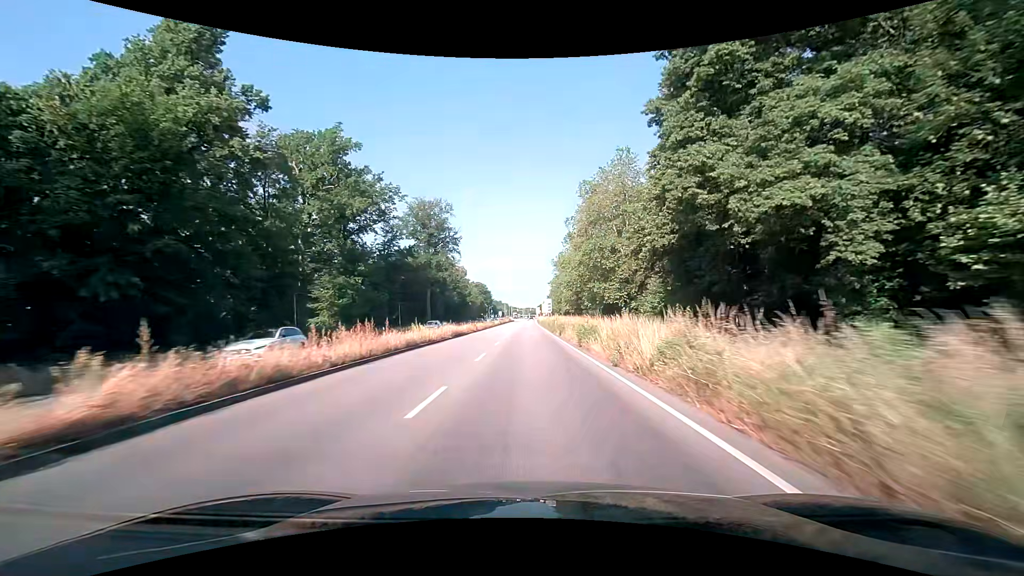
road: primary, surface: asphalt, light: Day
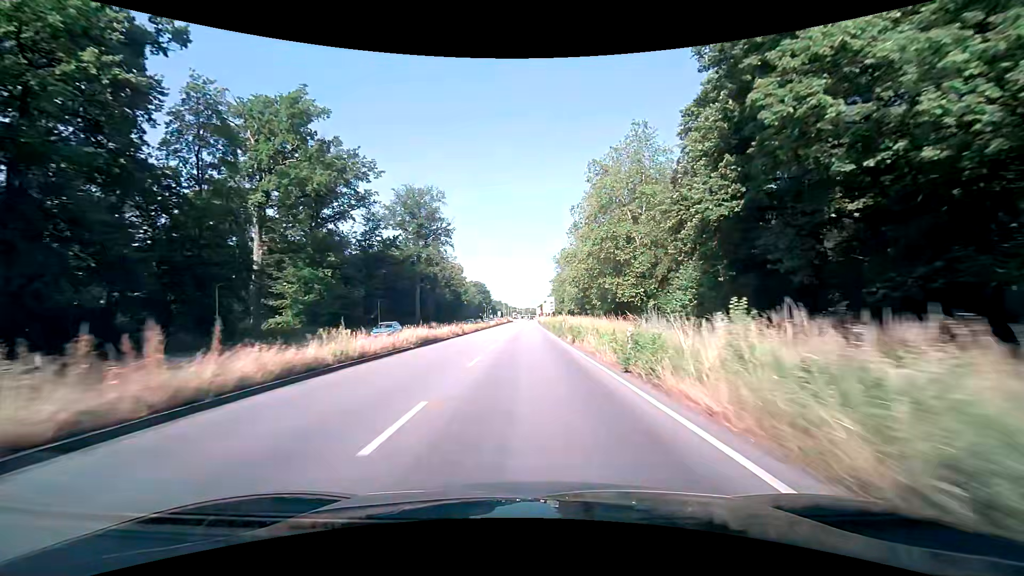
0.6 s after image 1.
(-0.1, +10.9) m; -1°
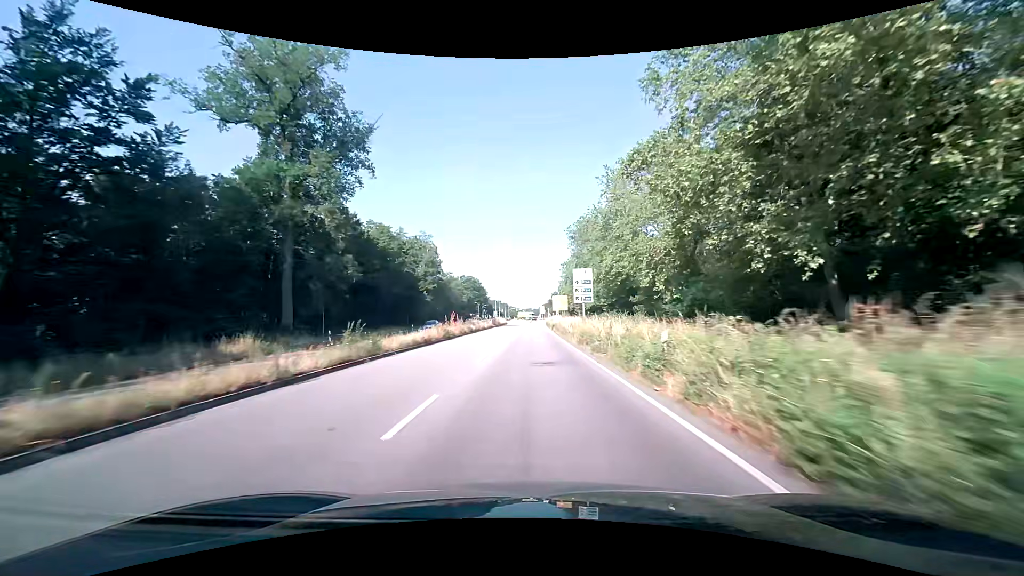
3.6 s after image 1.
(+0.1, +54.2) m; 0°
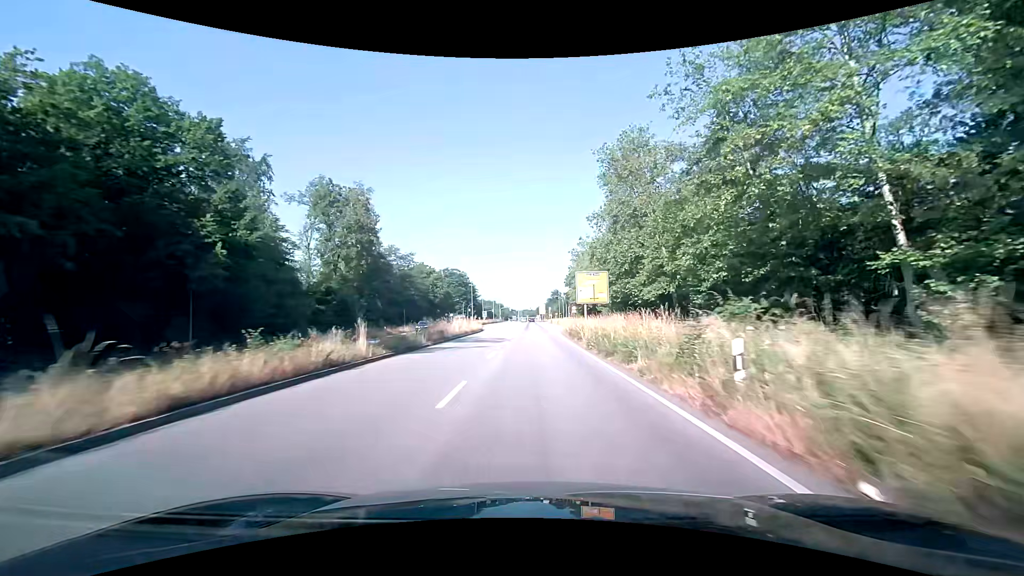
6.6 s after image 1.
(+0.2, +53.3) m; +1°
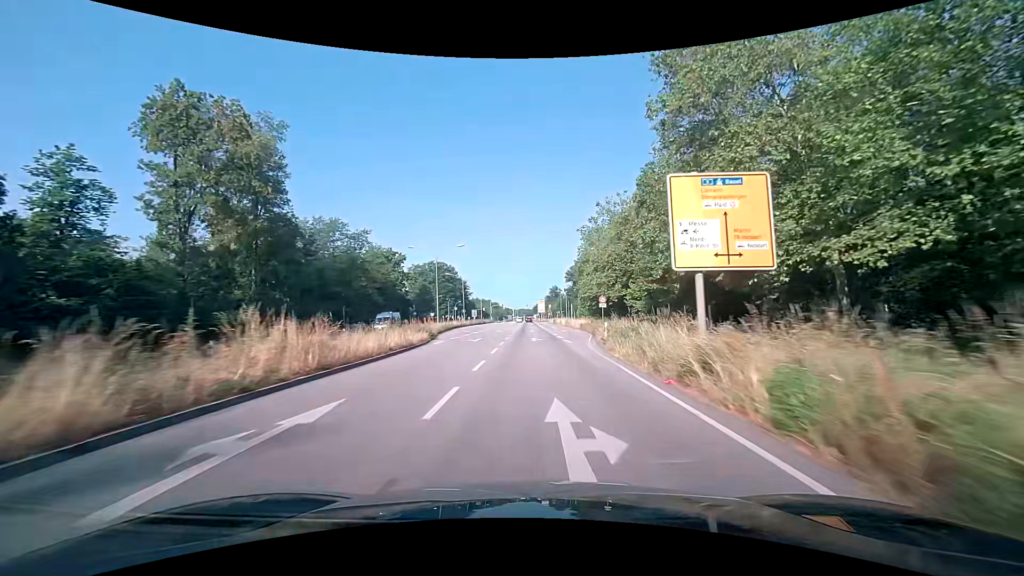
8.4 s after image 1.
(0.0, +31.4) m; 0°
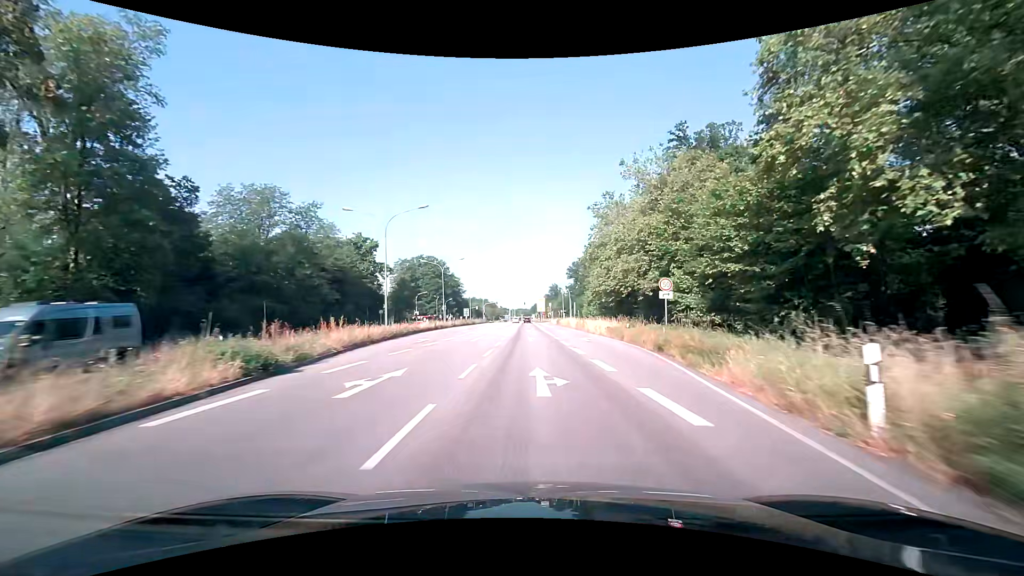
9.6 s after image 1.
(+0.1, +20.2) m; 0°
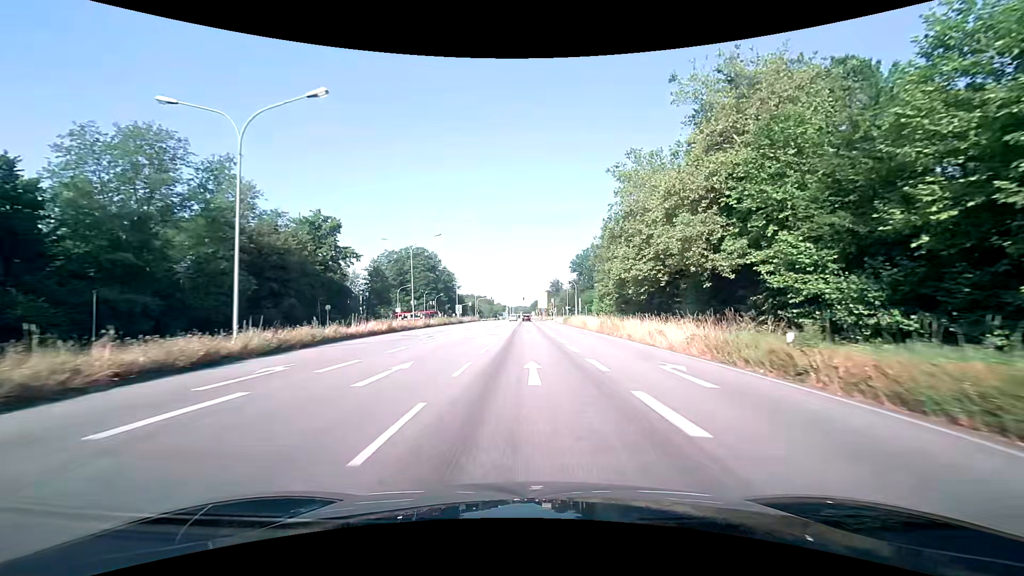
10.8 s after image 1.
(0.0, +19.0) m; 0°
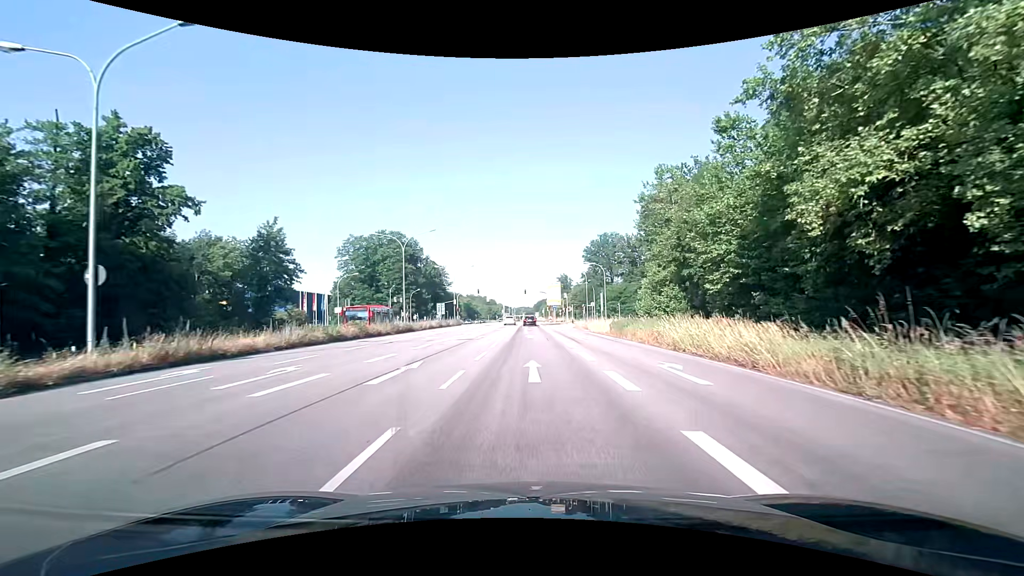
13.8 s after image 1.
(-0.3, +39.3) m; 0°
(0, +10) (0, +20) (0, +30) (0, +40) (0, +50) (0, +60) (0, +70) (0, +80) (0, +90) (0, +100) m
